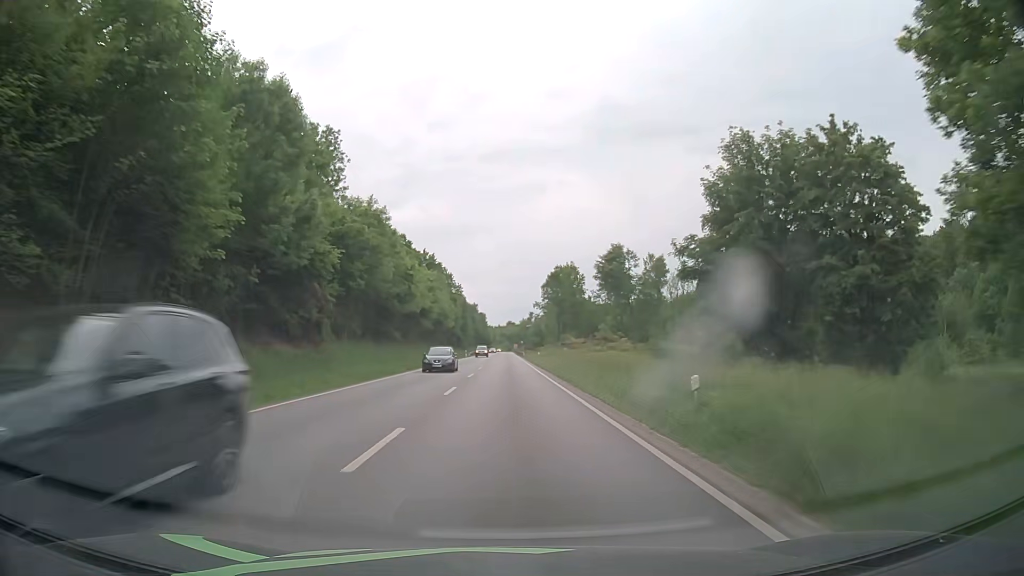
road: primary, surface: asphalt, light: Day
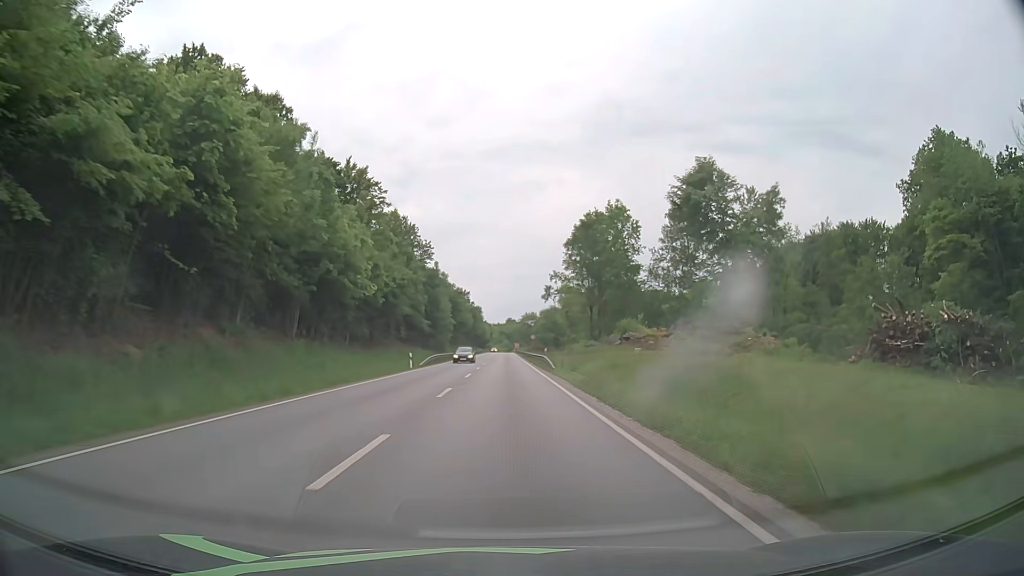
(+0.1, +61.2) m; 0°
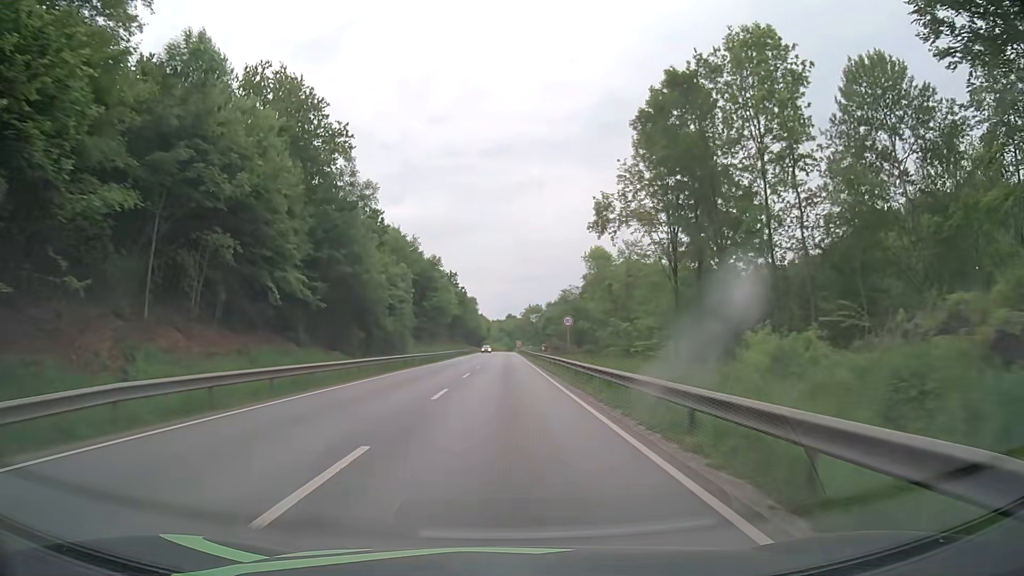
(0.0, +49.5) m; 0°
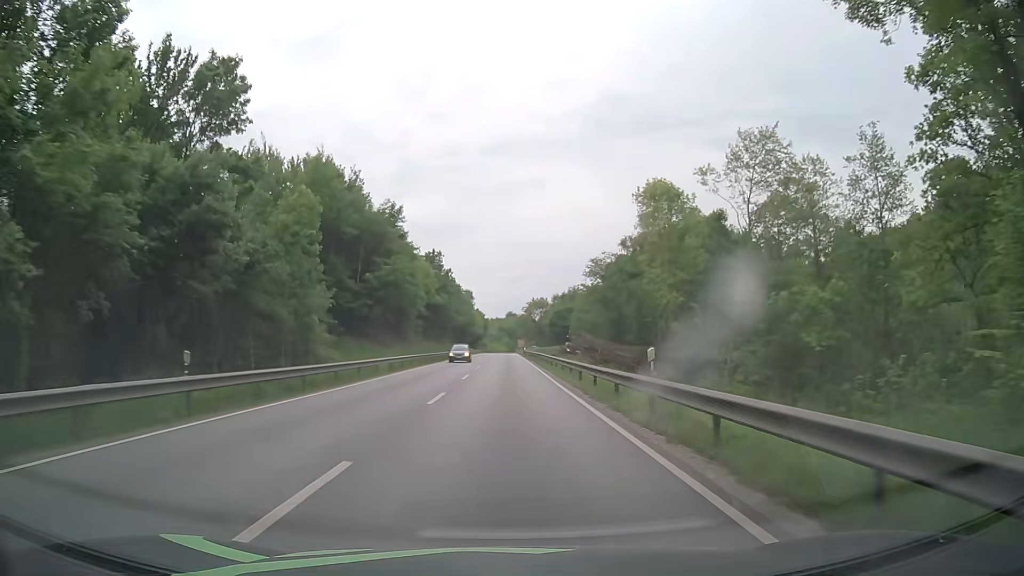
(0.0, +37.3) m; 0°
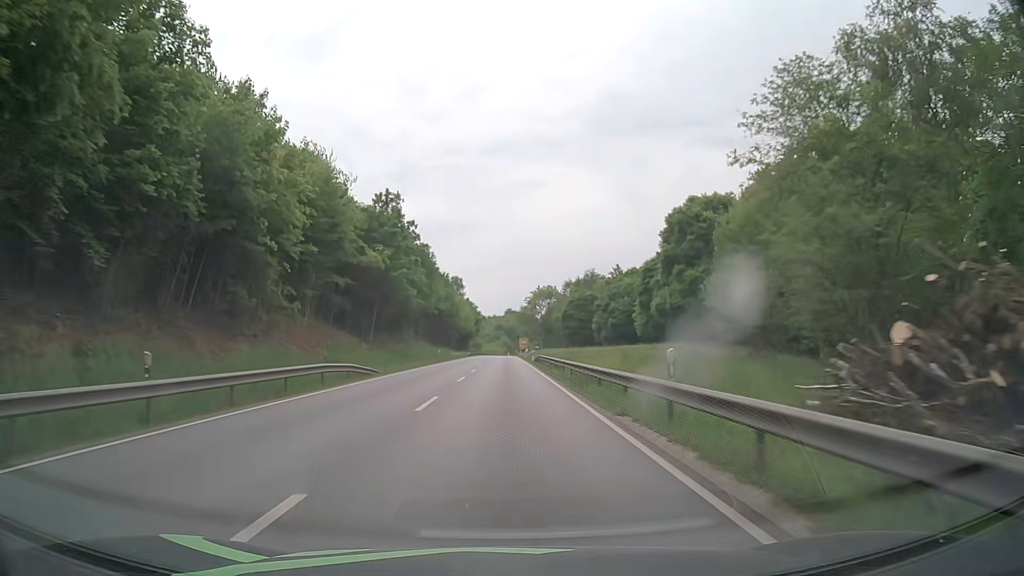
(+0.1, +49.9) m; 0°
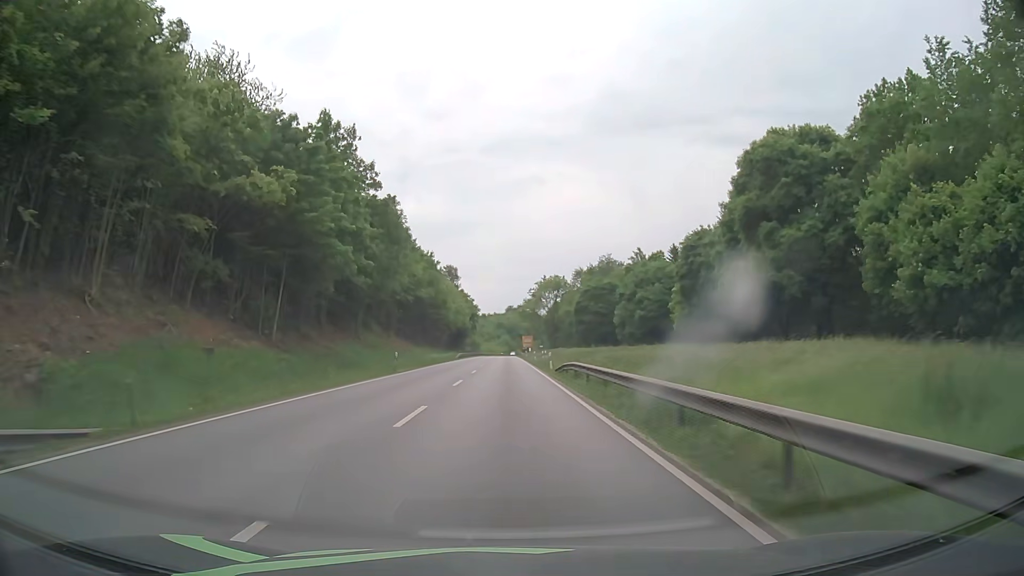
(+0.1, +24.9) m; 0°
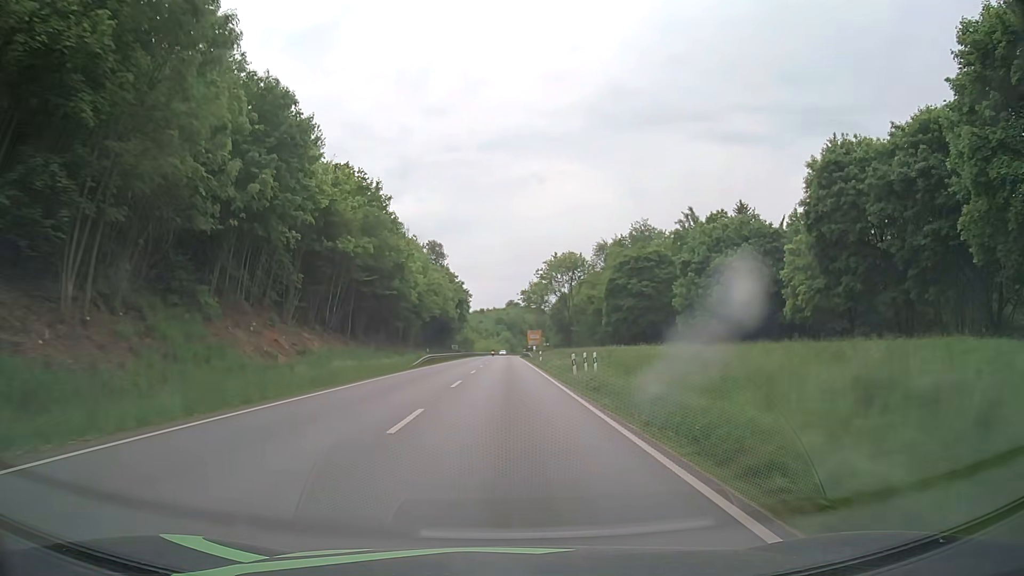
(+0.2, +37.4) m; 0°
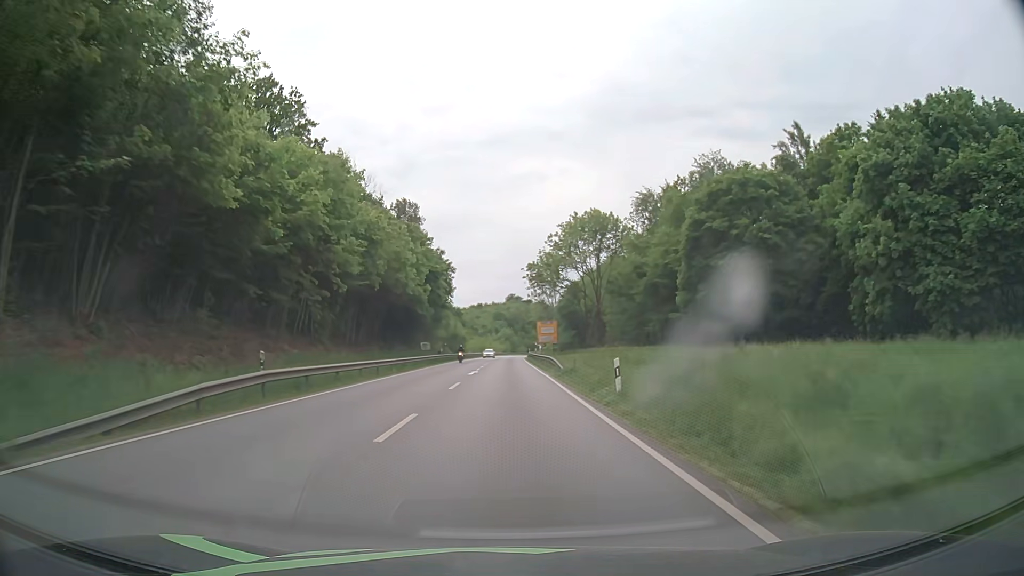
(0.0, +37.5) m; 0°
(0, +10) (0, +20) (0, +30) (0, +40) (0, +50) (0, +60) (0, +70) (0, +80) (0, +90) (0, +100) m
